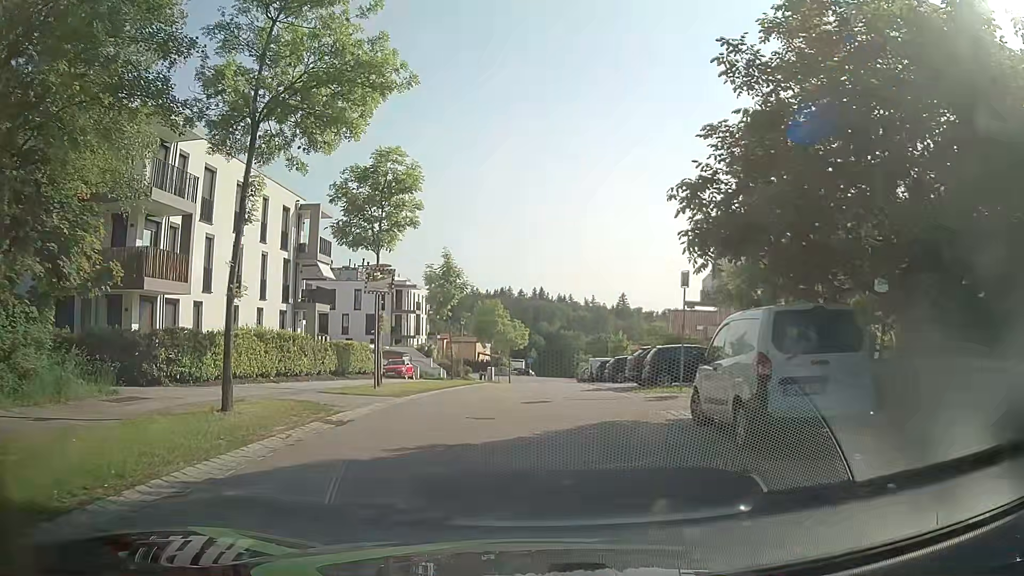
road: residential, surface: asphalt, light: Day
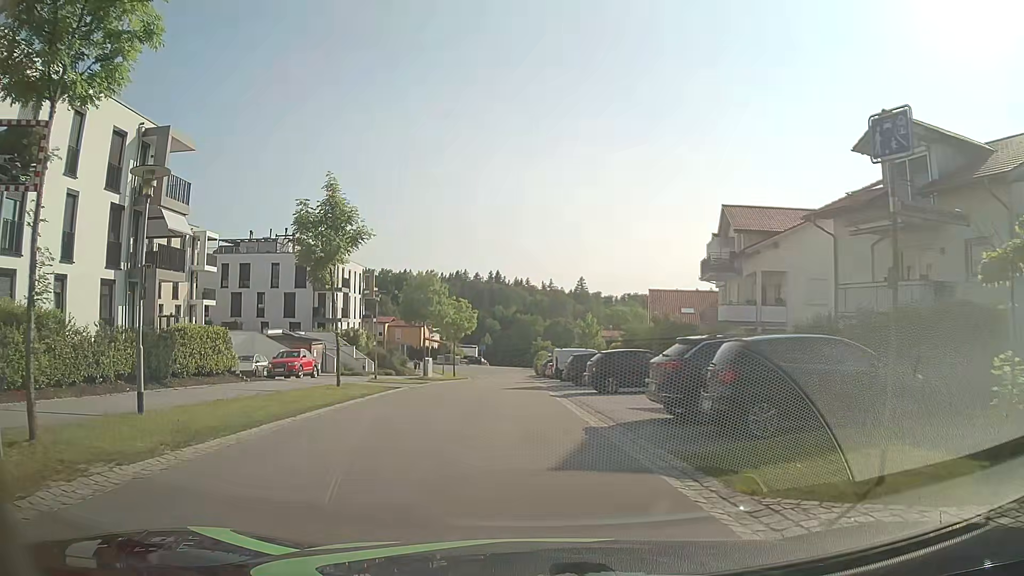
(+0.3, +13.8) m; +3°
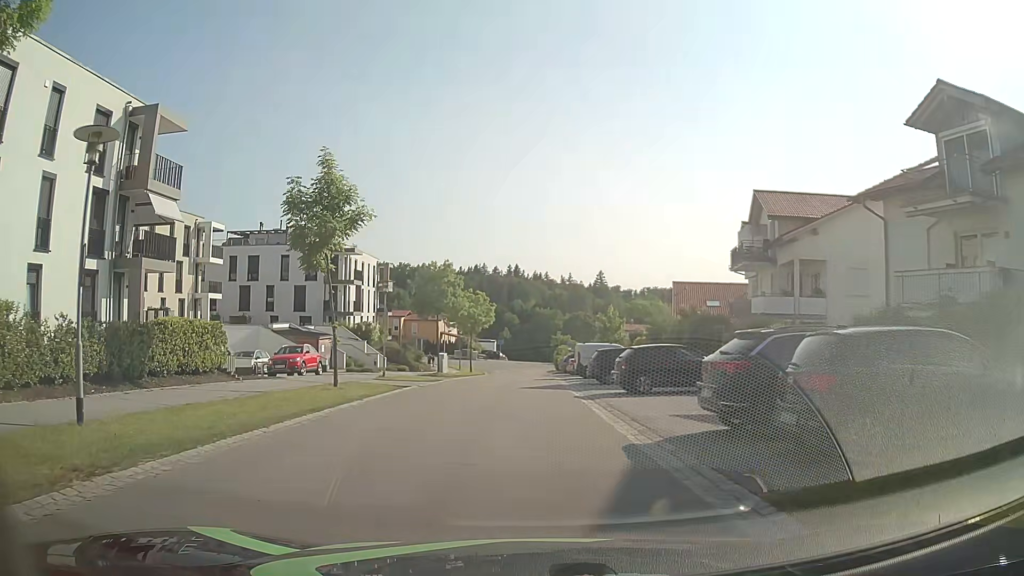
(0.0, +2.5) m; -2°
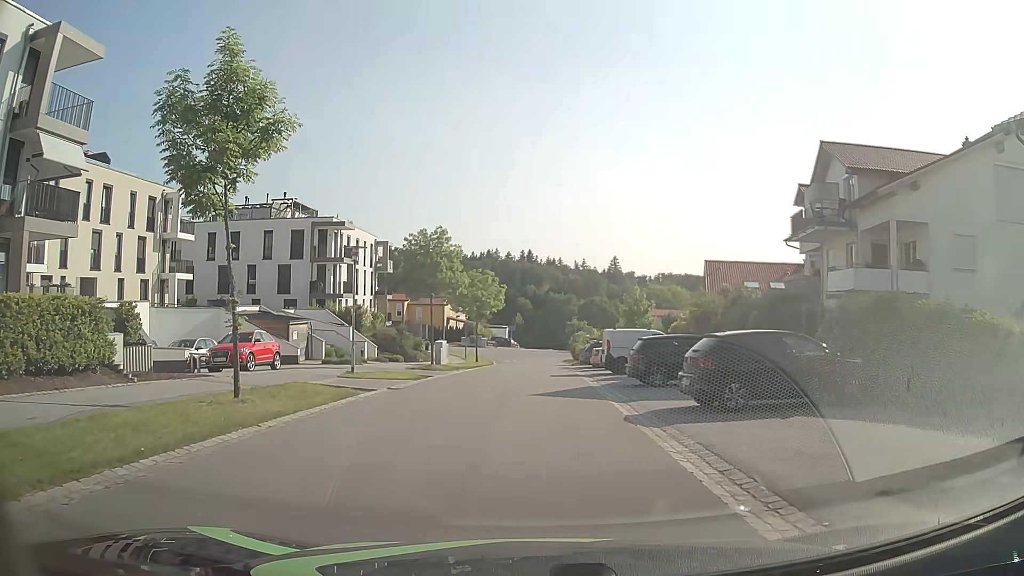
(-0.1, +7.8) m; 0°
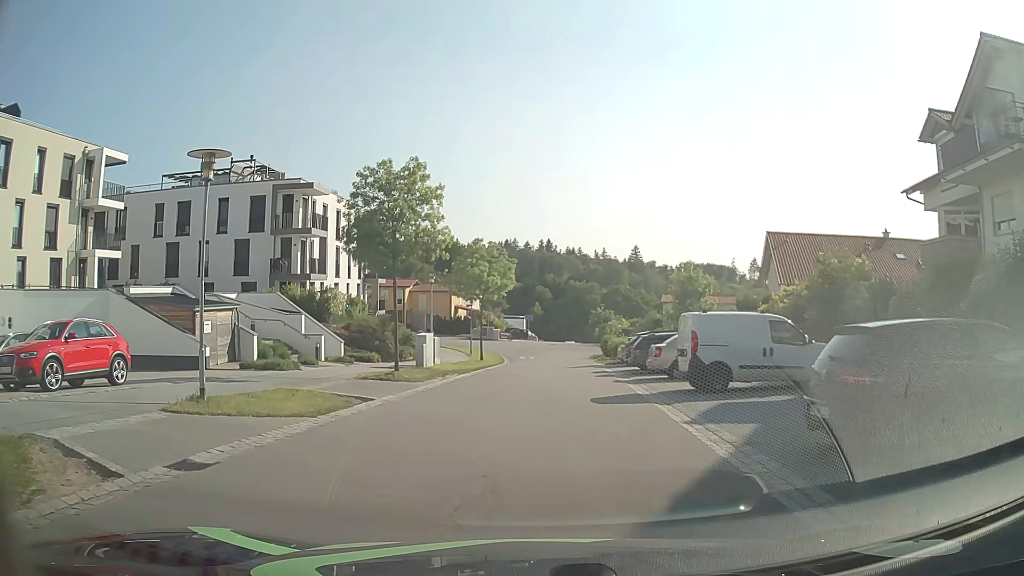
(-0.1, +12.3) m; -2°
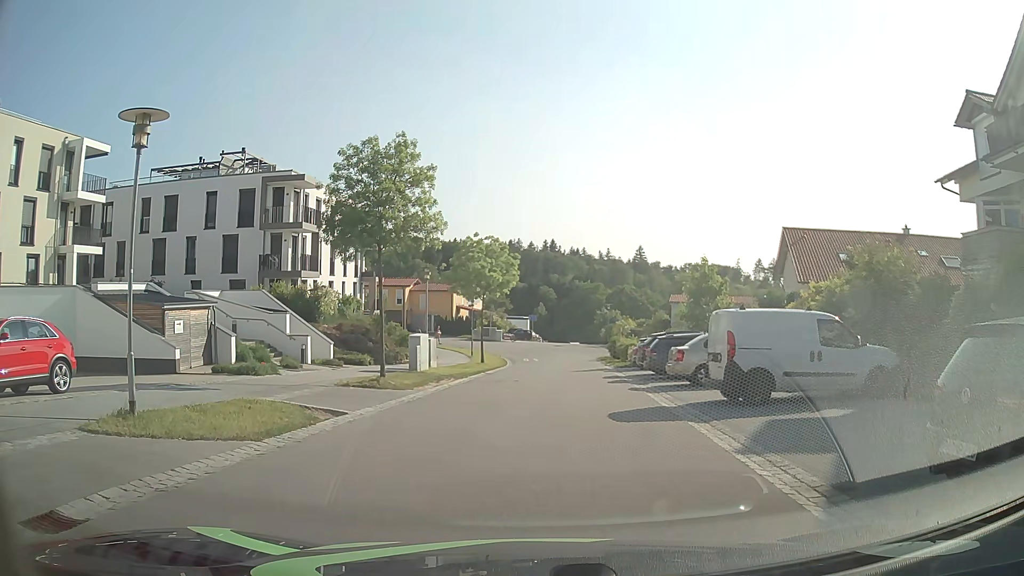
(0.0, +2.4) m; -1°
